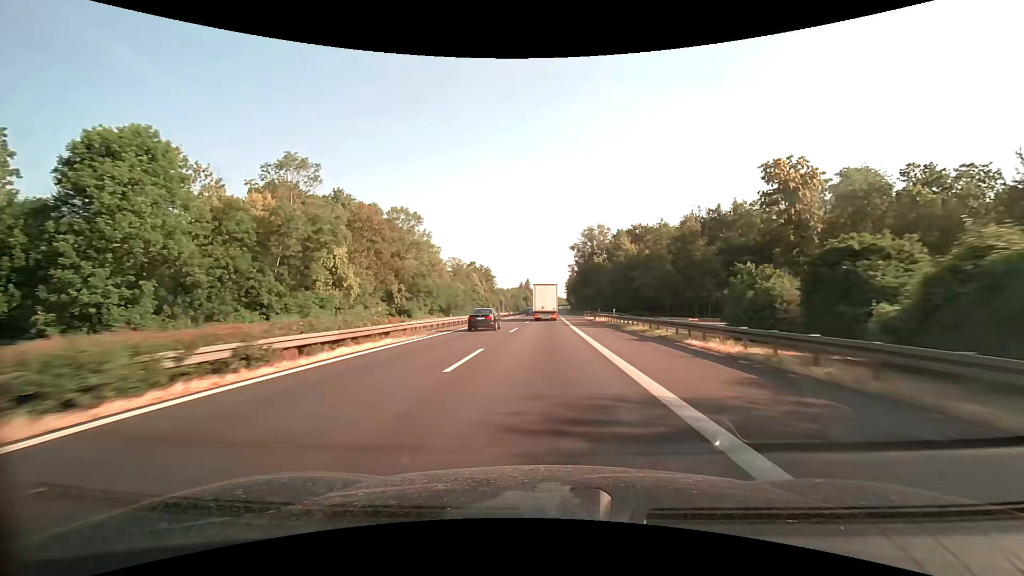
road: motorway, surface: asphalt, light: Day
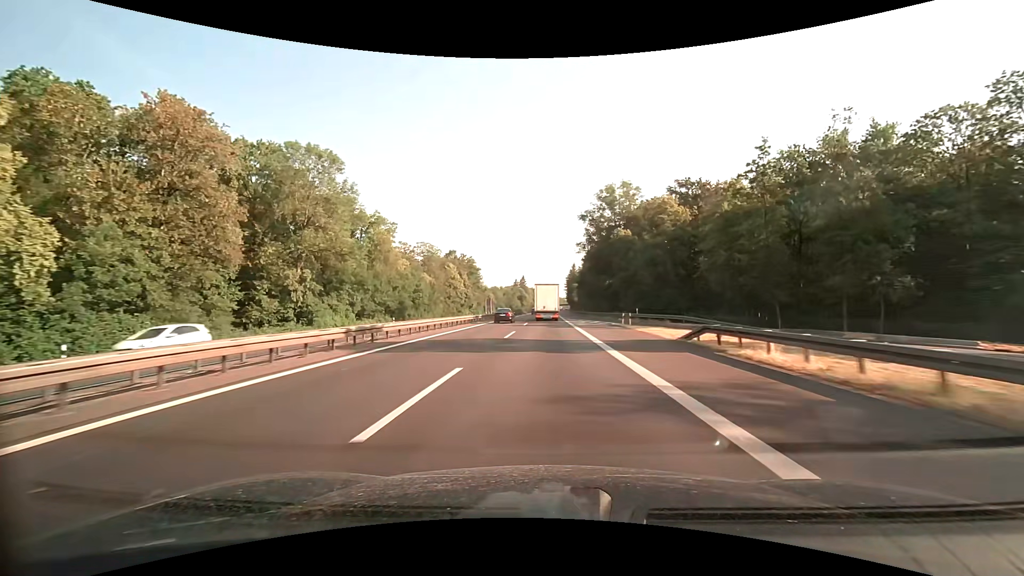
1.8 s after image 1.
(+0.1, +41.7) m; 0°
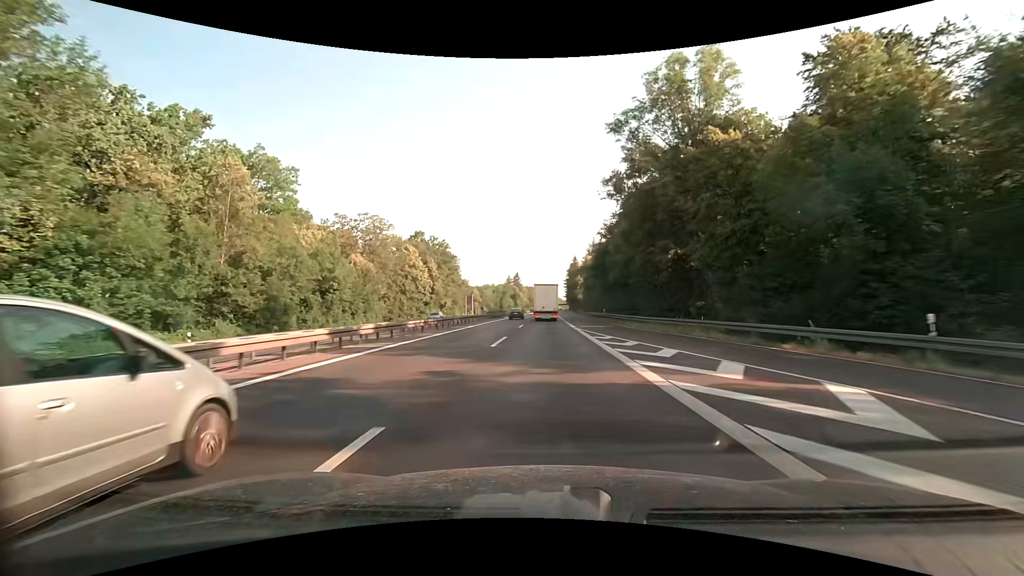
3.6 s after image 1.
(+0.2, +41.7) m; 0°
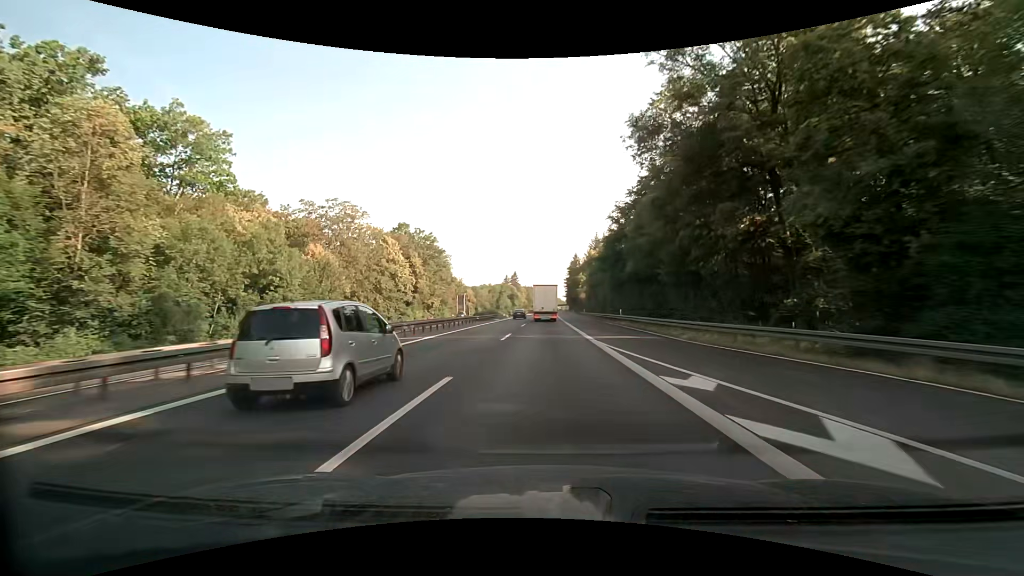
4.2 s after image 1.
(0.0, +13.9) m; 0°
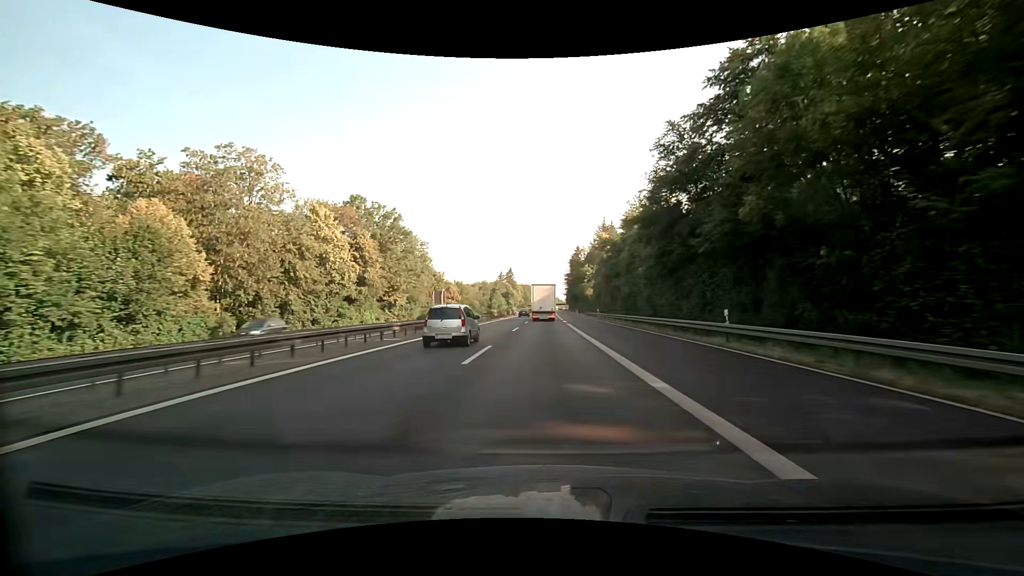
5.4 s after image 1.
(0.0, +27.9) m; 0°
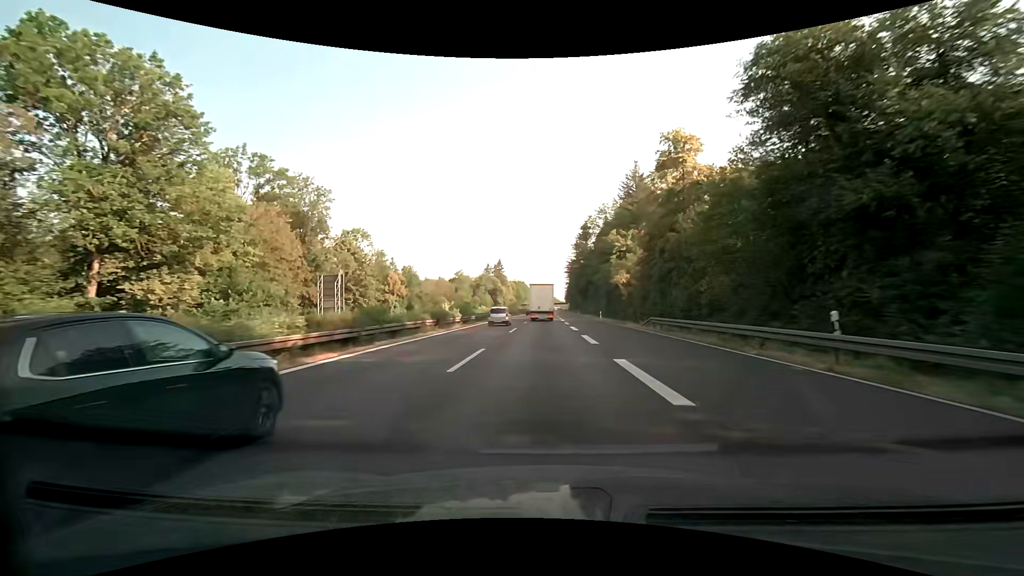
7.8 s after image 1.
(+0.3, +55.8) m; +1°
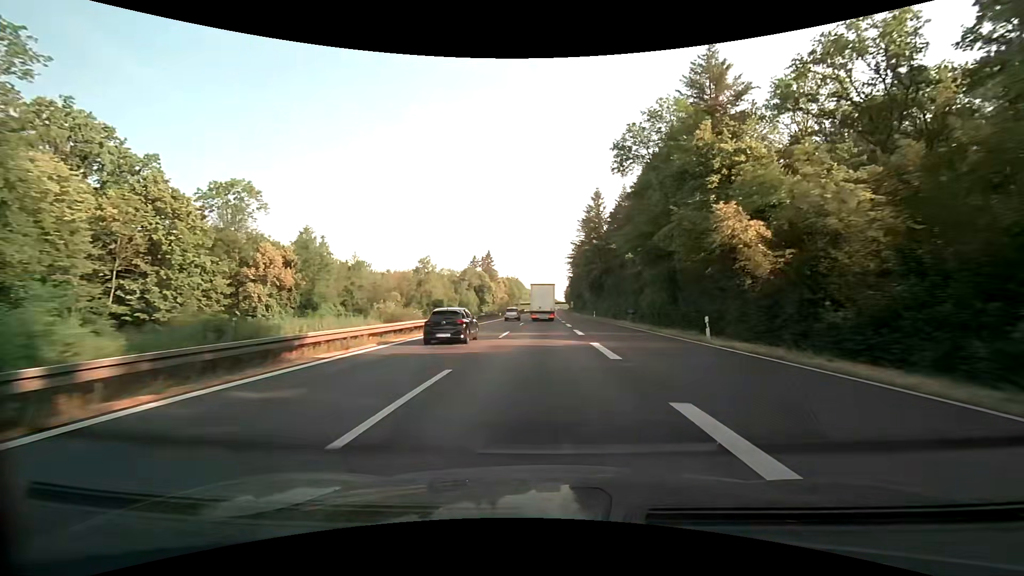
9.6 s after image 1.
(+0.1, +41.8) m; 0°
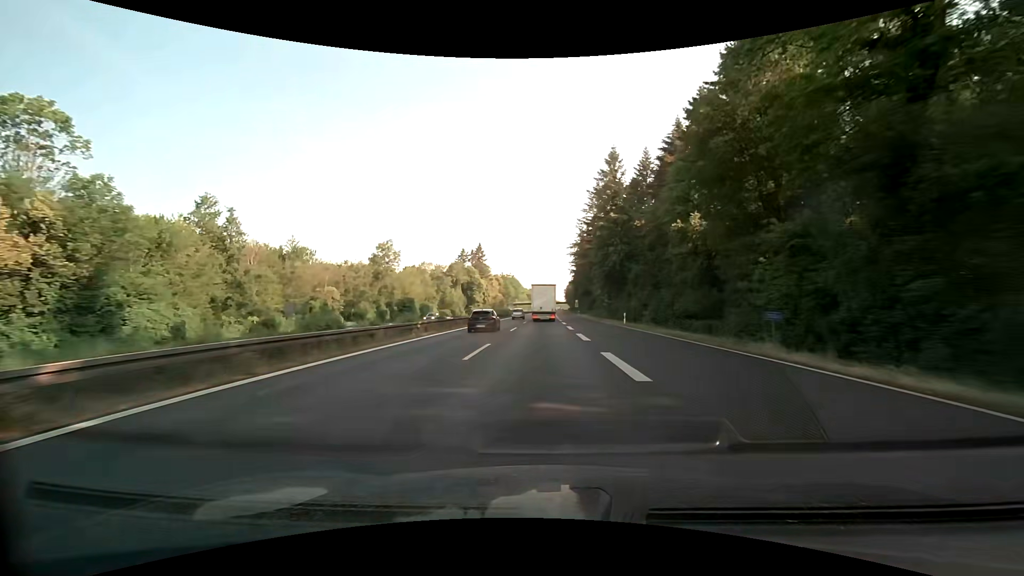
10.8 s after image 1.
(+0.2, +27.9) m; +1°
(0, +10) (0, +20) (0, +30) (0, +40) (0, +50) (0, +60) (0, +70) (0, +80) (0, +90) (0, +100) m
